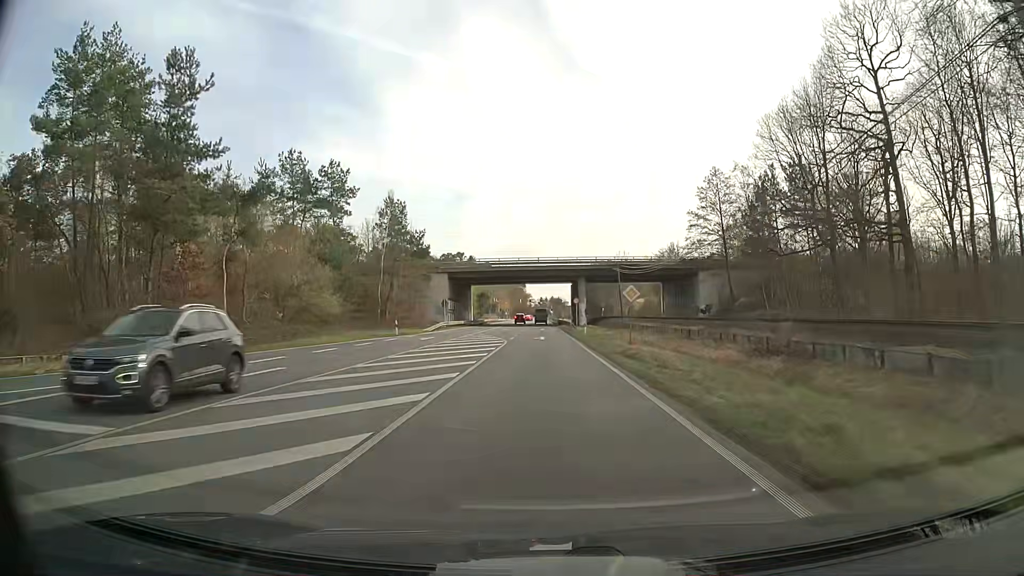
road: primary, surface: asphalt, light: Day
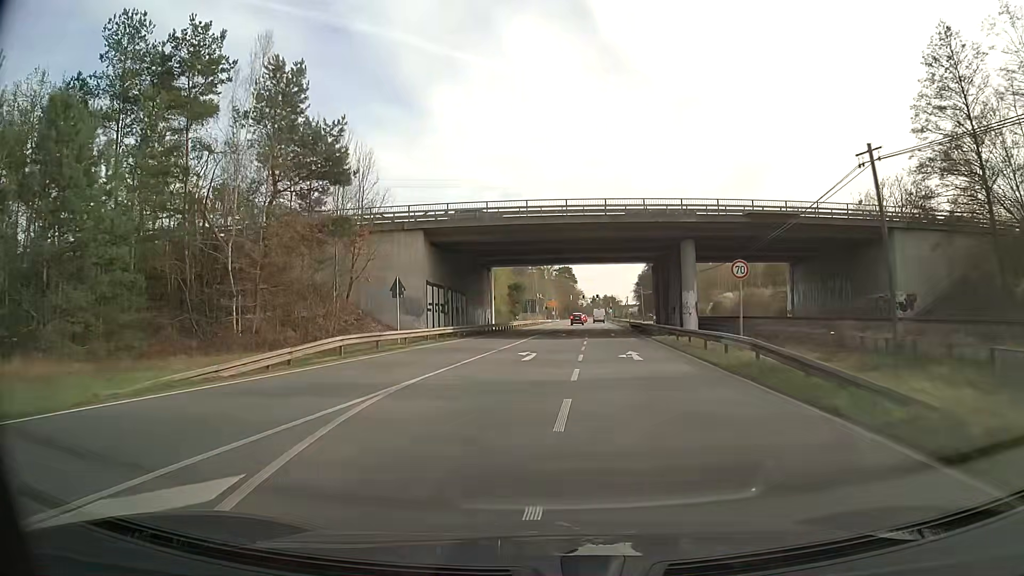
(-1.1, +42.6) m; -4°
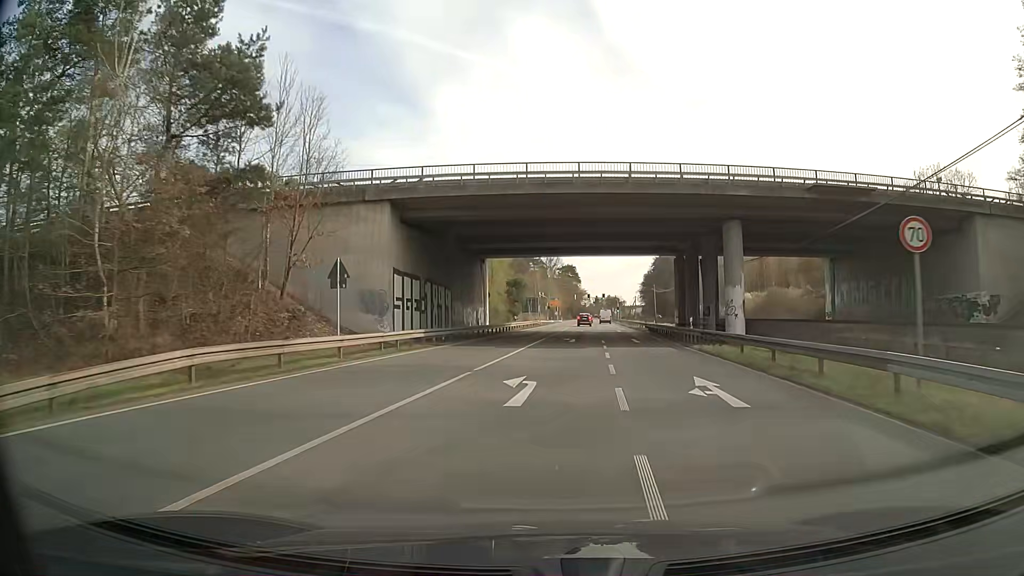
(-0.1, +10.4) m; 0°
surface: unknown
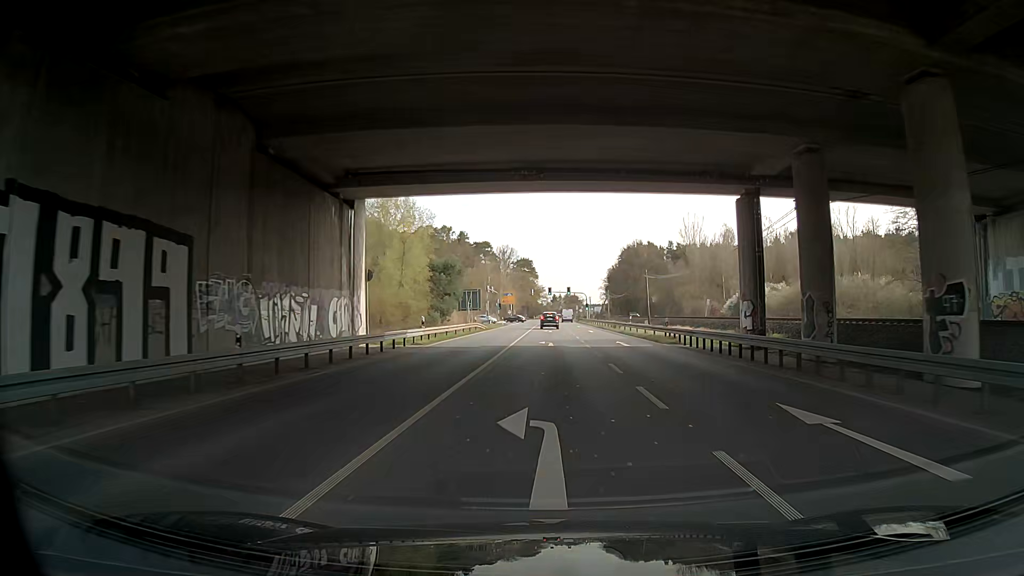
(+1.1, +30.3) m; +4°
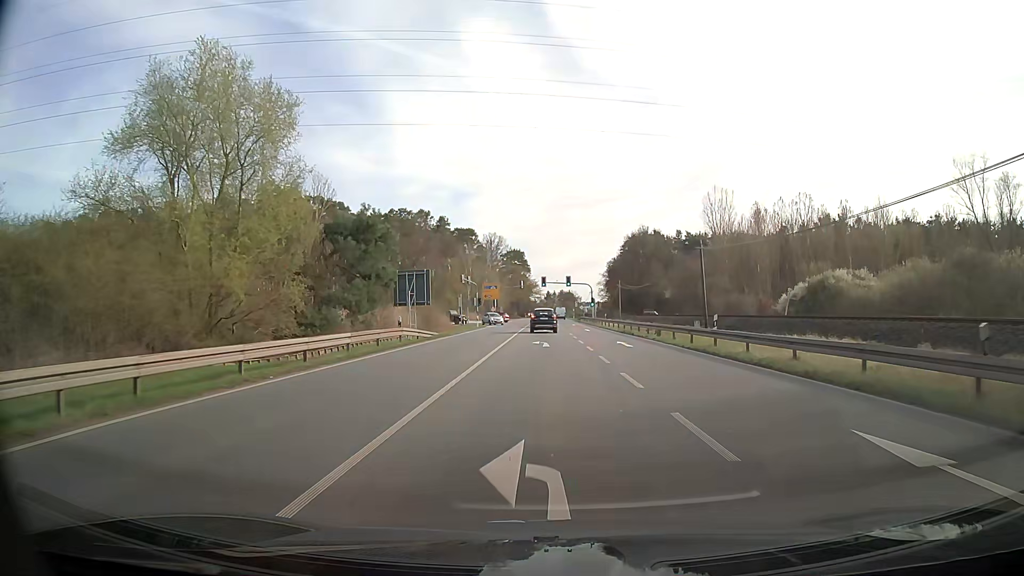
(+0.4, +27.6) m; -2°
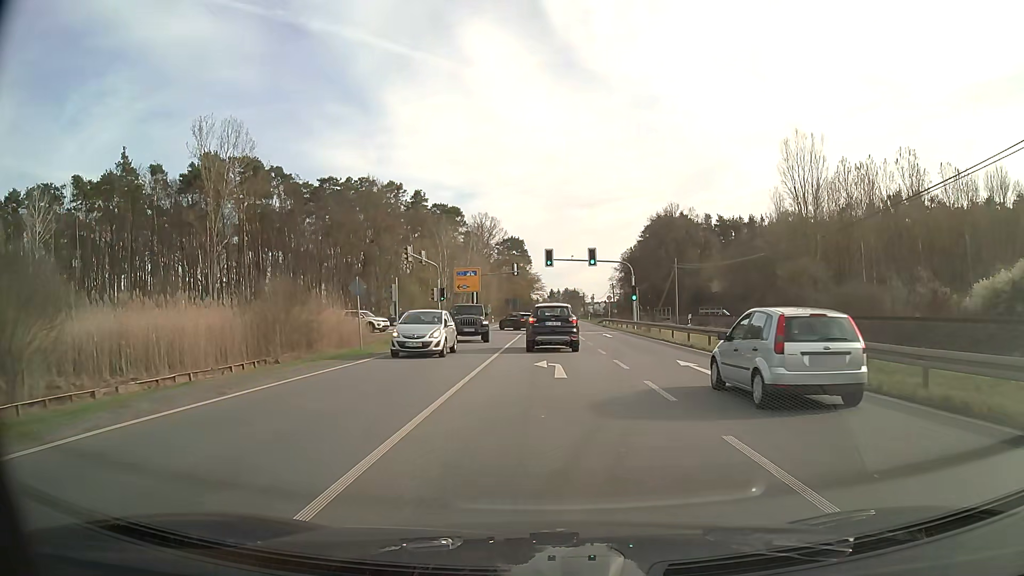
(+1.5, +37.6) m; +2°
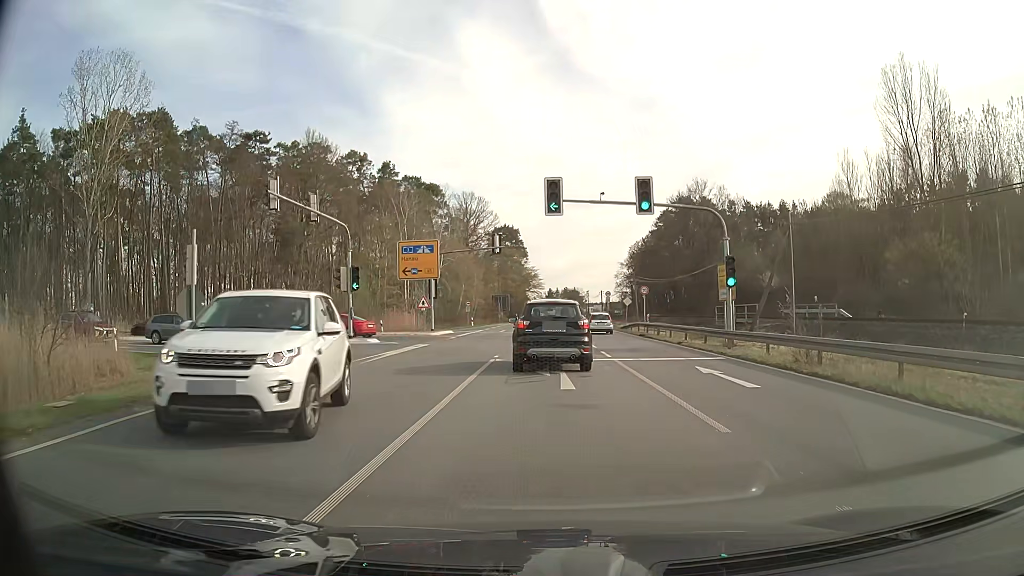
(+0.1, +26.6) m; 0°
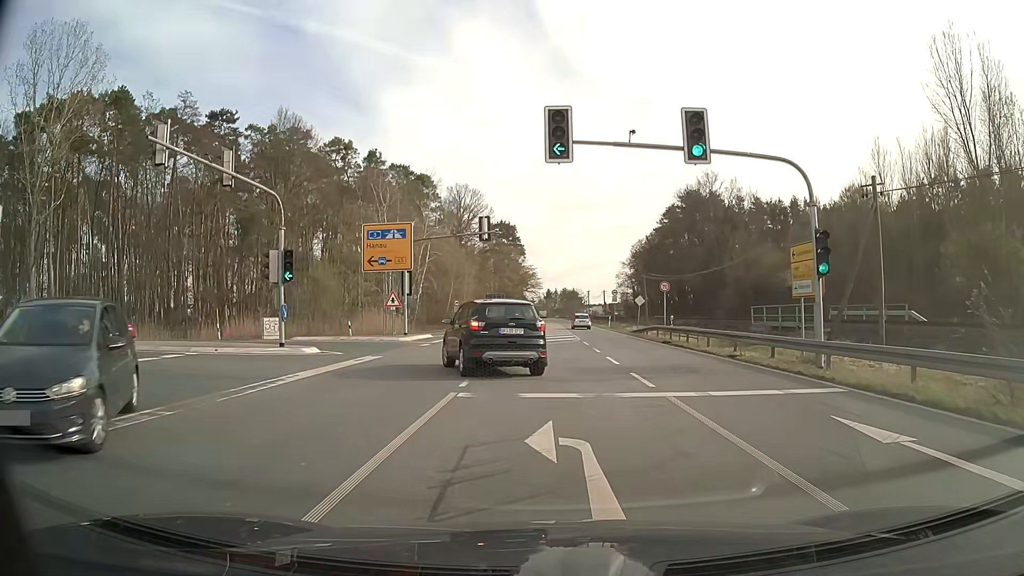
(0.0, +8.5) m; 0°
(0, +10) (-2, +20) (-8, +27) (-18, +30) (-28, +29) (-38, +29) (-48, +28) (-58, +27) (-68, +27) (-78, +26) m
